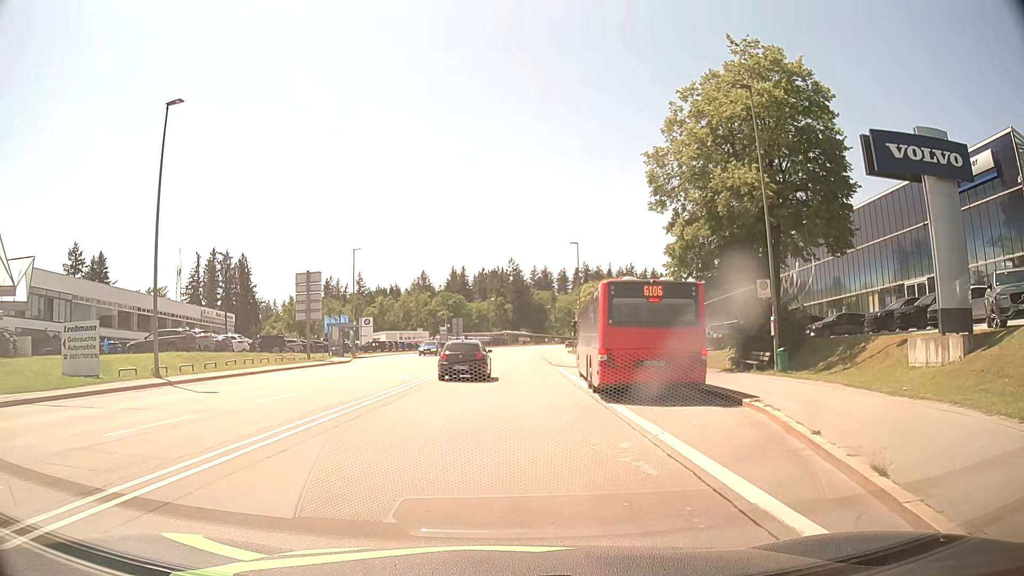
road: secondary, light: Day
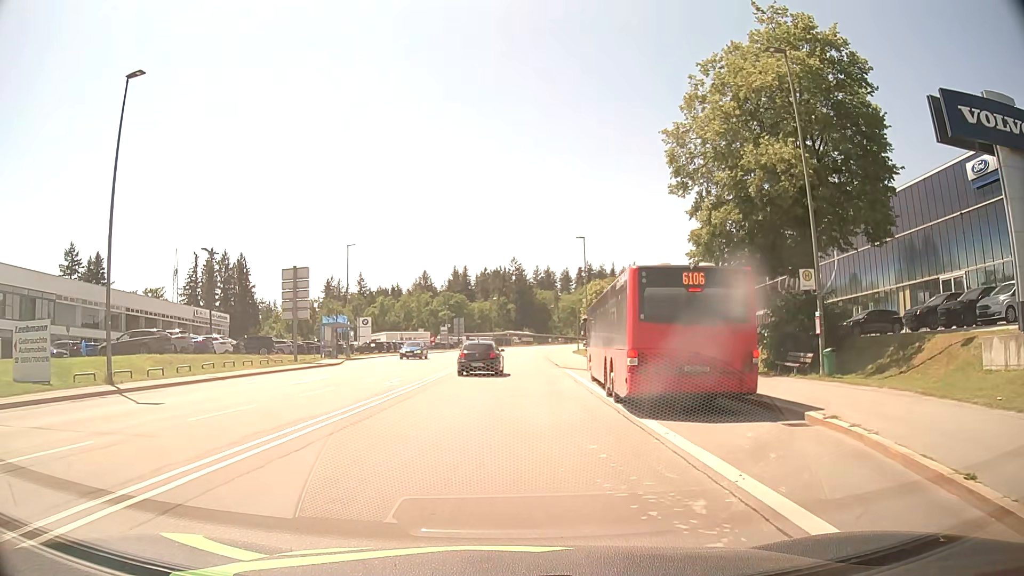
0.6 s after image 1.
(0.0, +3.4) m; -1°
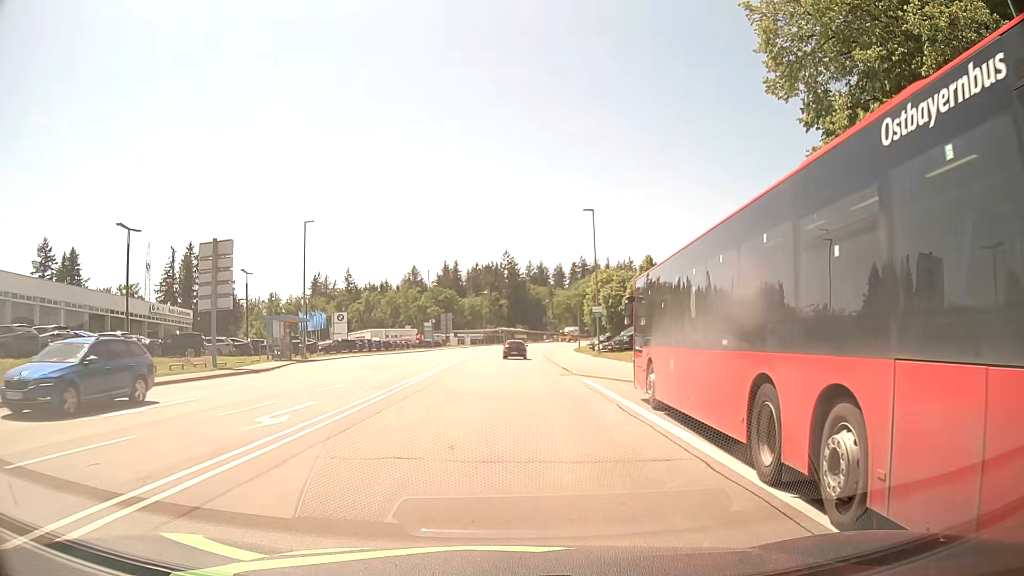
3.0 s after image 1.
(+0.1, +11.0) m; +1°
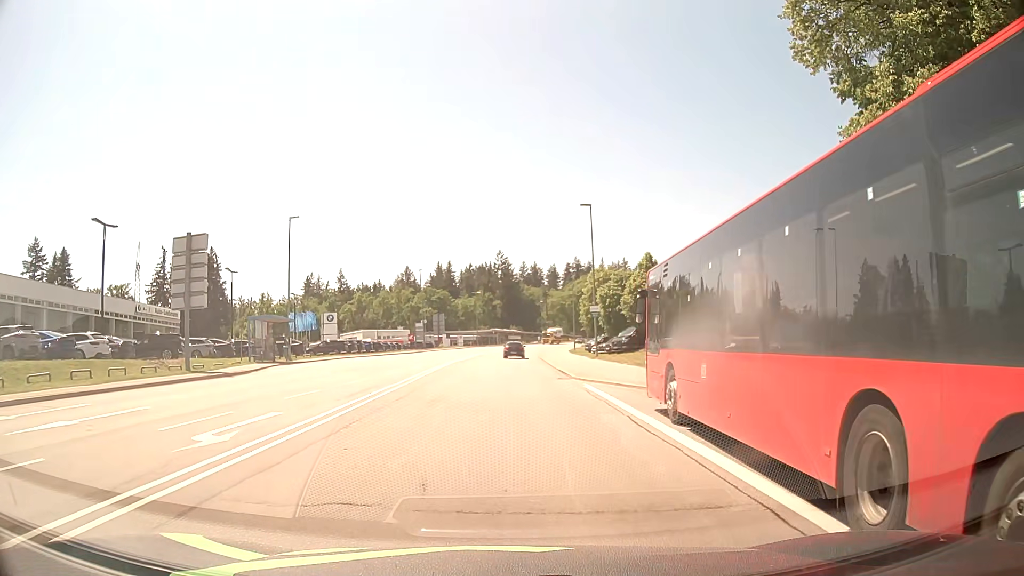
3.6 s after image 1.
(0.0, +2.2) m; +1°
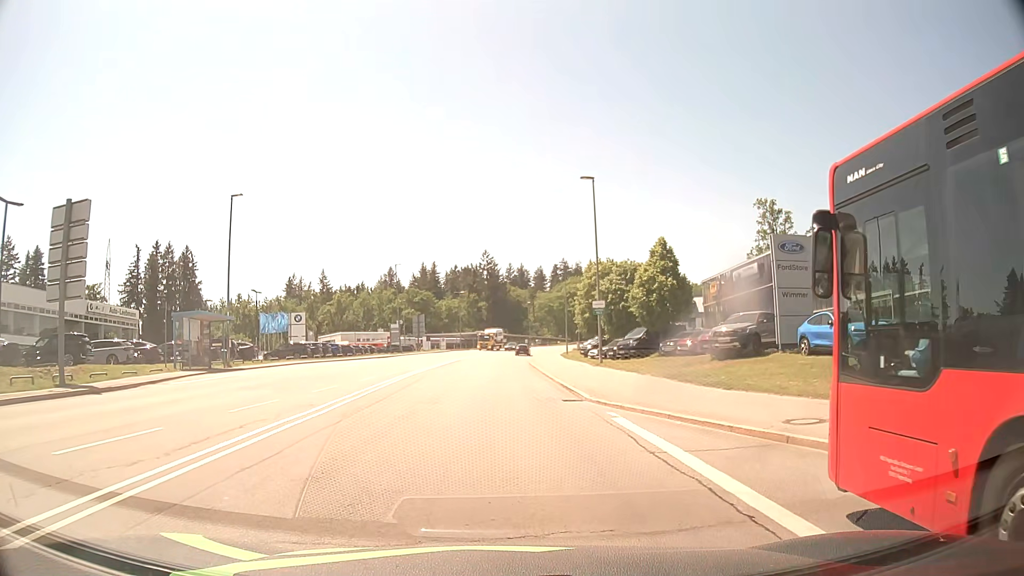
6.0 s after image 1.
(+0.1, +8.5) m; +1°
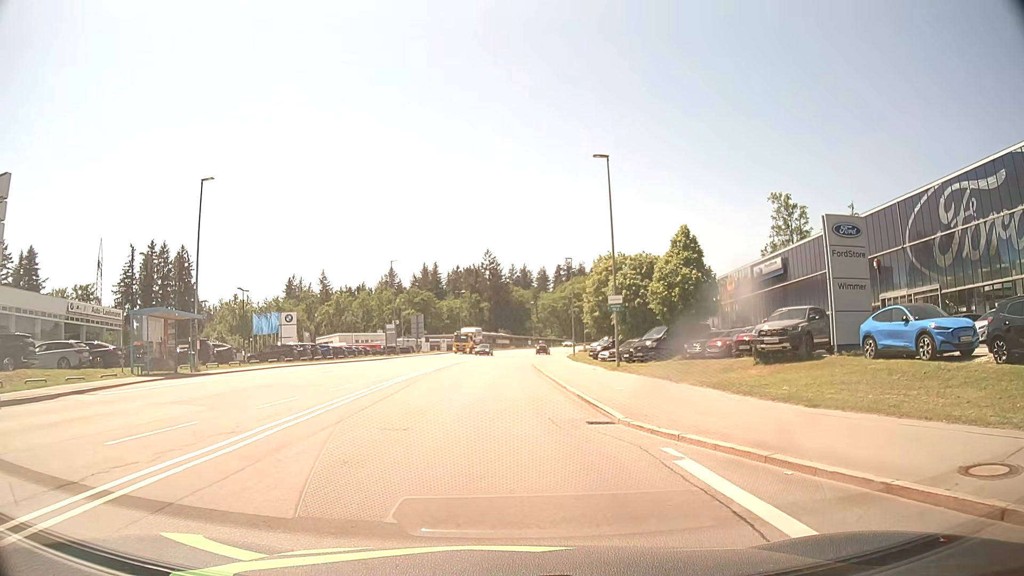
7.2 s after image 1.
(-0.1, +4.8) m; 0°
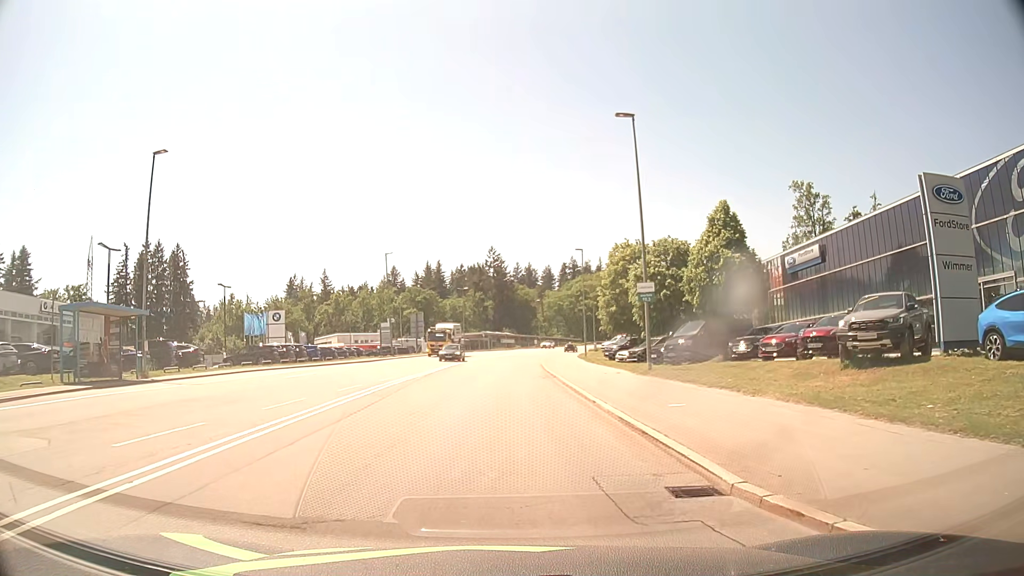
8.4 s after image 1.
(0.0, +6.2) m; -1°
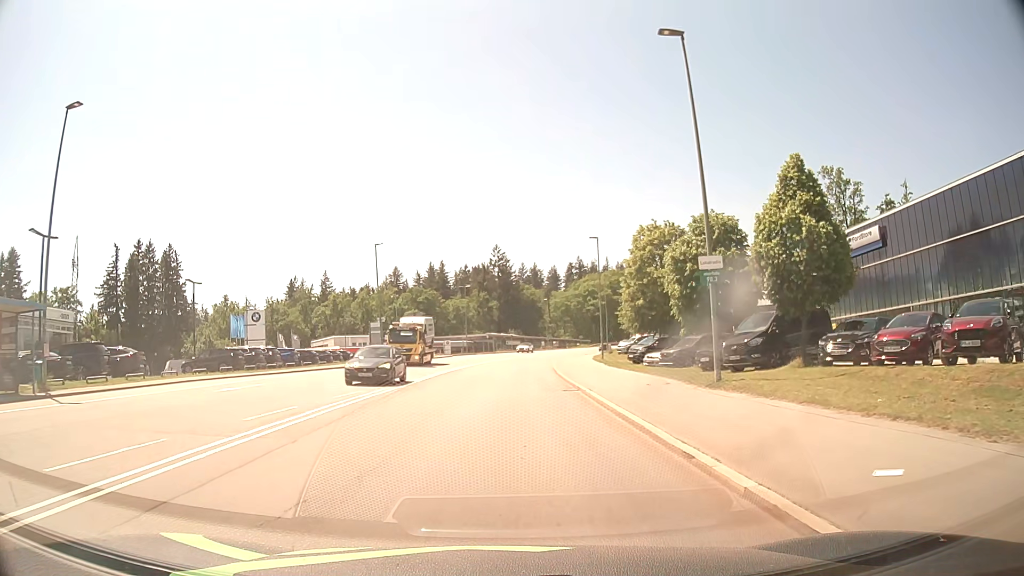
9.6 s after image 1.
(0.0, +8.1) m; -1°
(0, +10) (0, +20) (0, +30) (+1, +40) (+1, +50) (+2, +60) (+4, +70) (+5, +80) (+7, +89) (+10, +99) m
